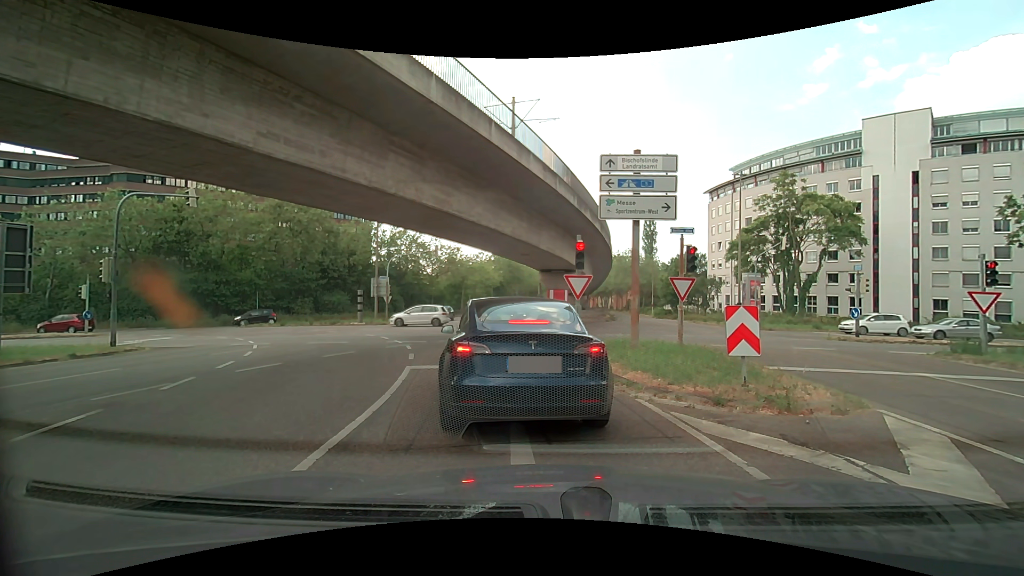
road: secondary_link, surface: asphalt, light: Day
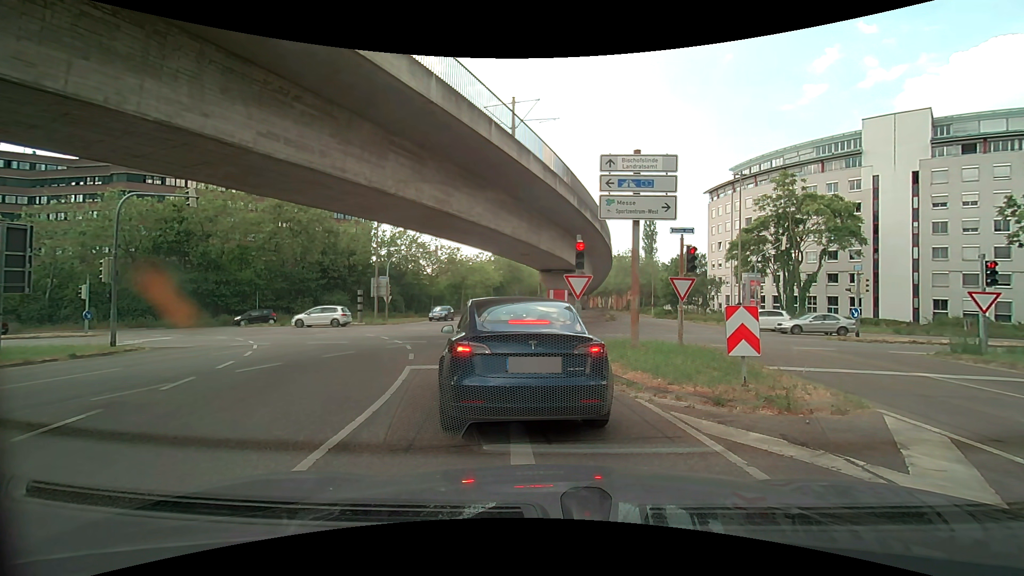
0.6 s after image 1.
(0.0, 0.0) m; 0°
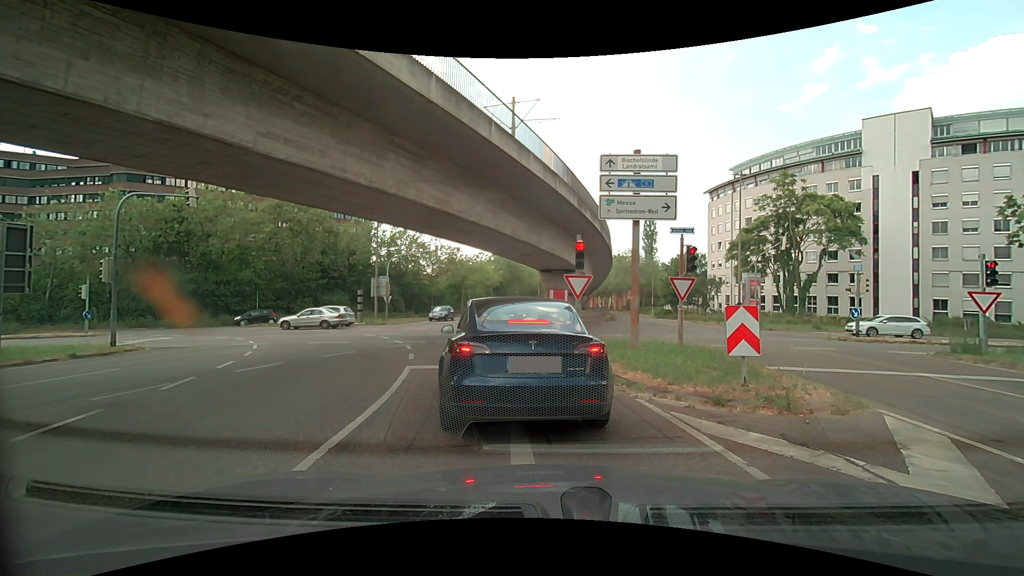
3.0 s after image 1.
(0.0, 0.0) m; 0°
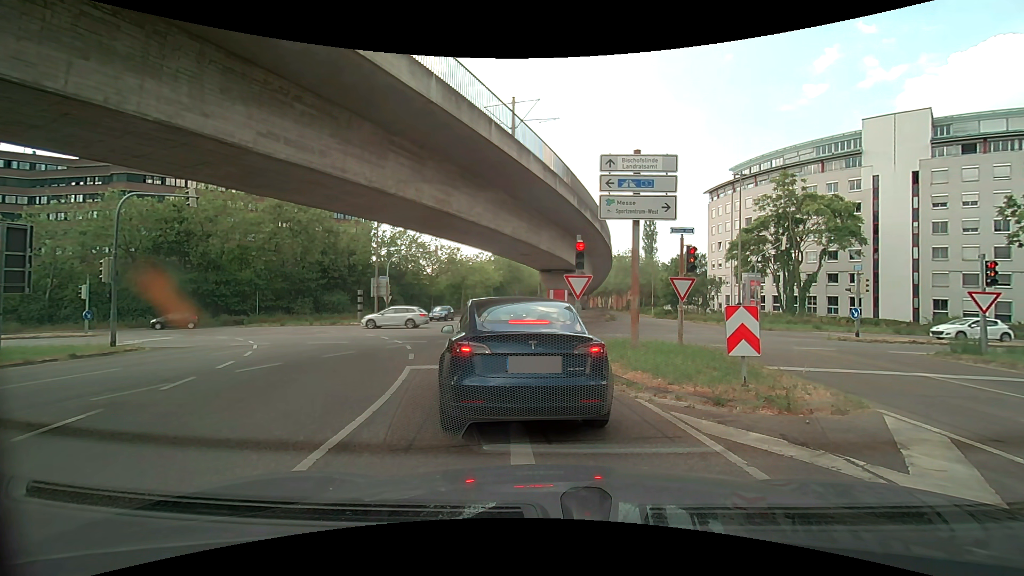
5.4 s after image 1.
(0.0, 0.0) m; 0°
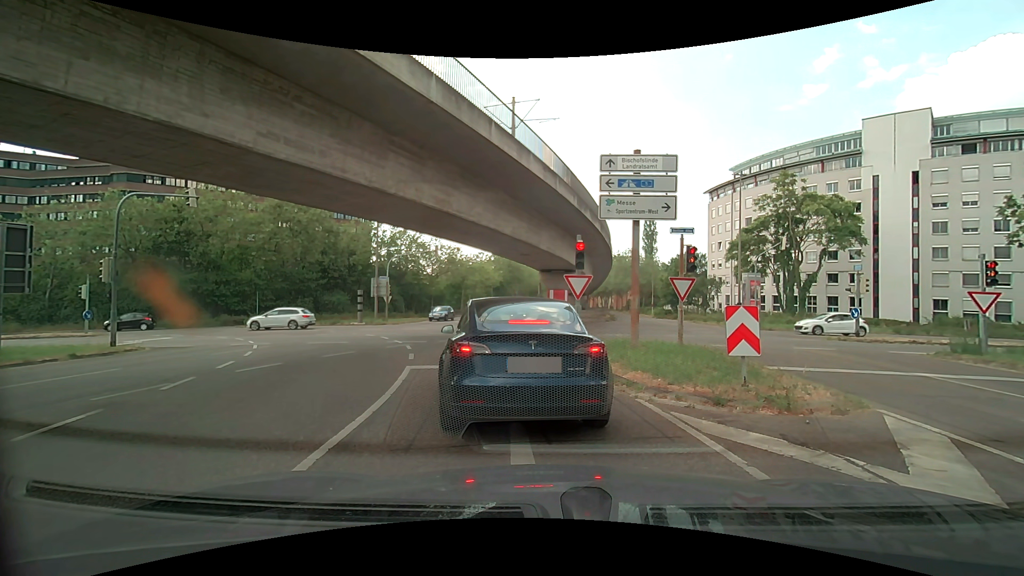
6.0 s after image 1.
(0.0, 0.0) m; 0°
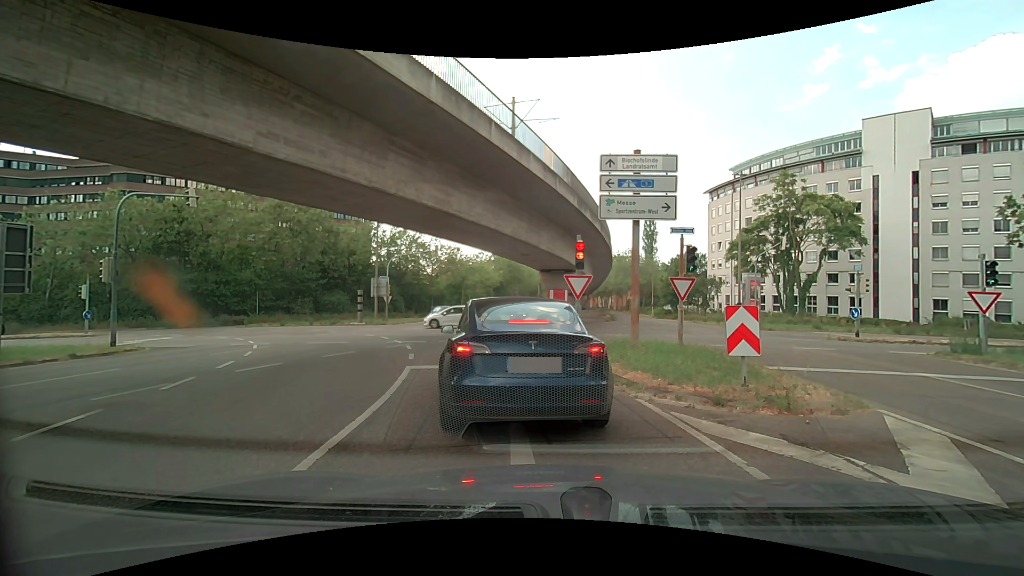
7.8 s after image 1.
(0.0, 0.0) m; 0°
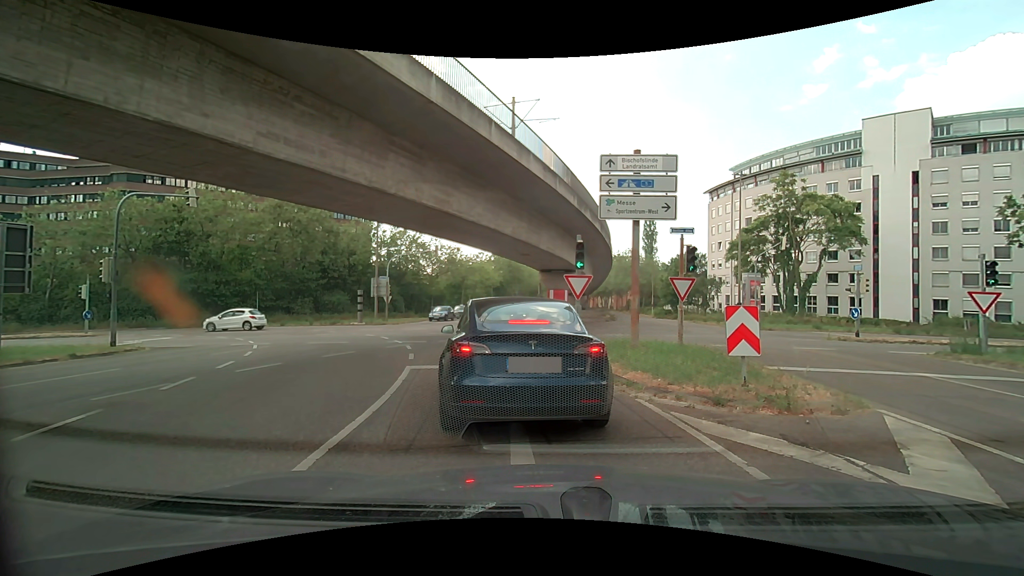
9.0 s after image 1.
(0.0, 0.0) m; 0°
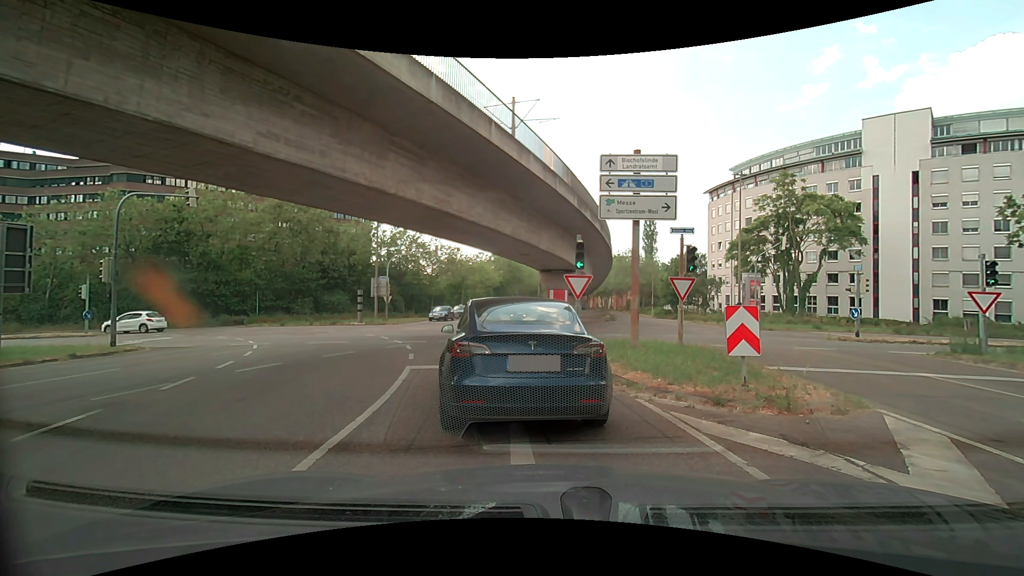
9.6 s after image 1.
(0.0, 0.0) m; 0°
